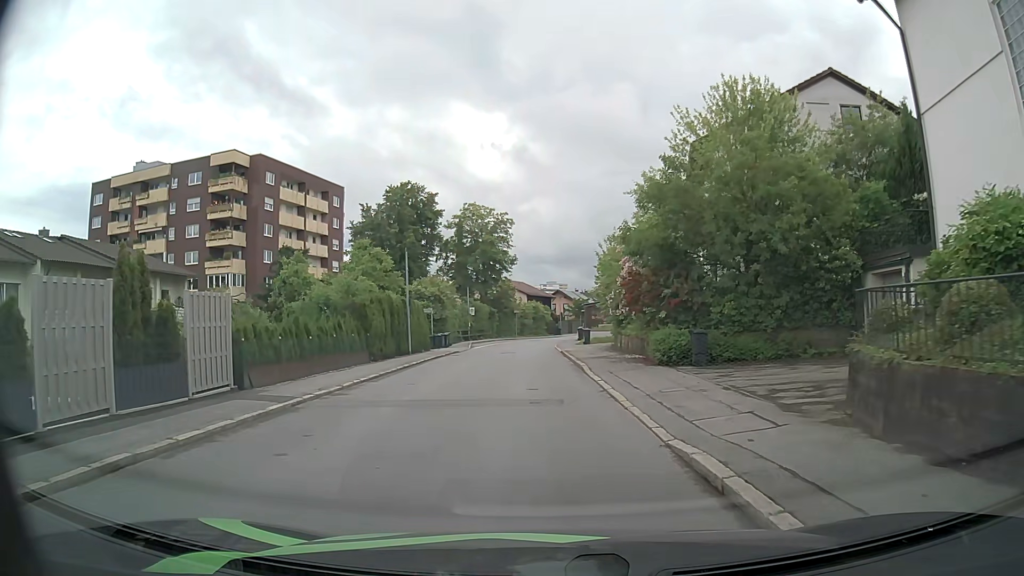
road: residential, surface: asphalt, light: Day
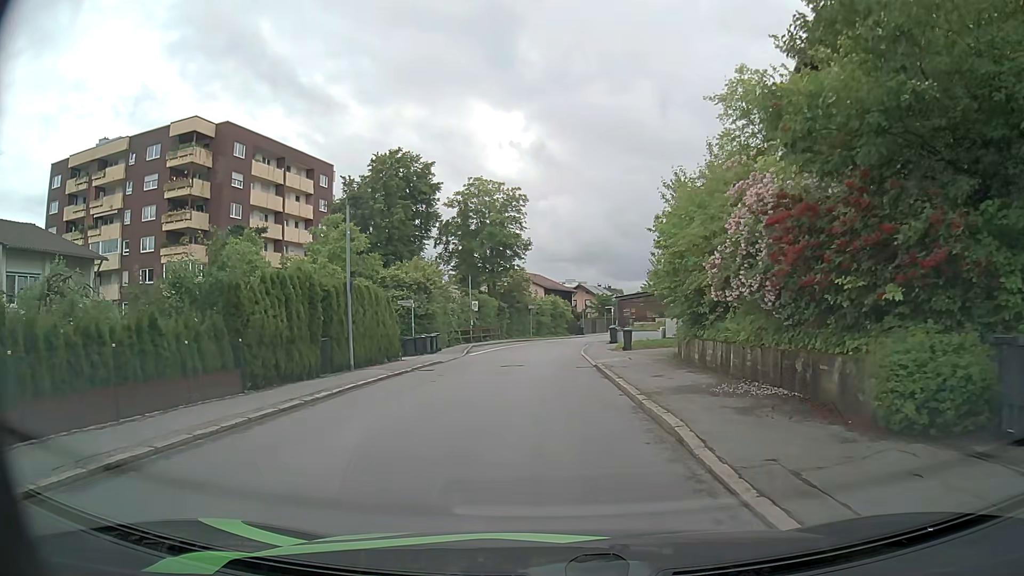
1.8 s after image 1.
(-0.1, +12.2) m; -1°
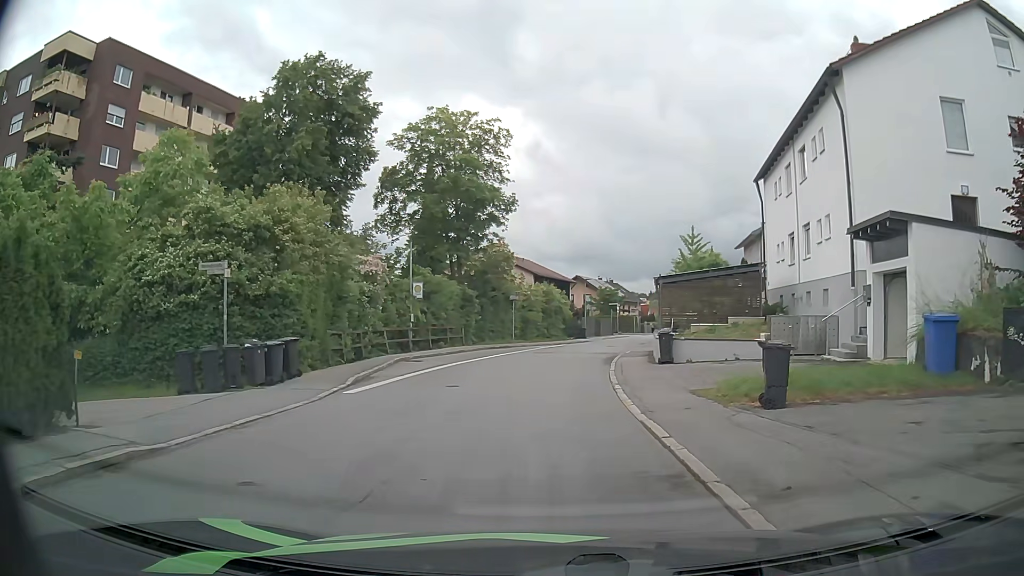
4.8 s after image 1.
(0.0, +19.5) m; +1°
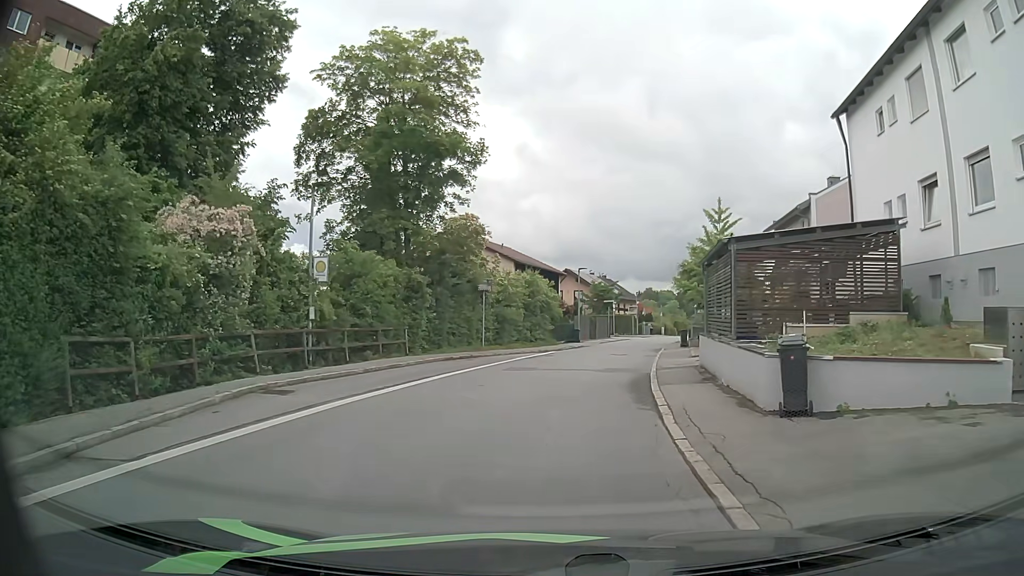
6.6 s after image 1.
(0.0, +11.6) m; 0°
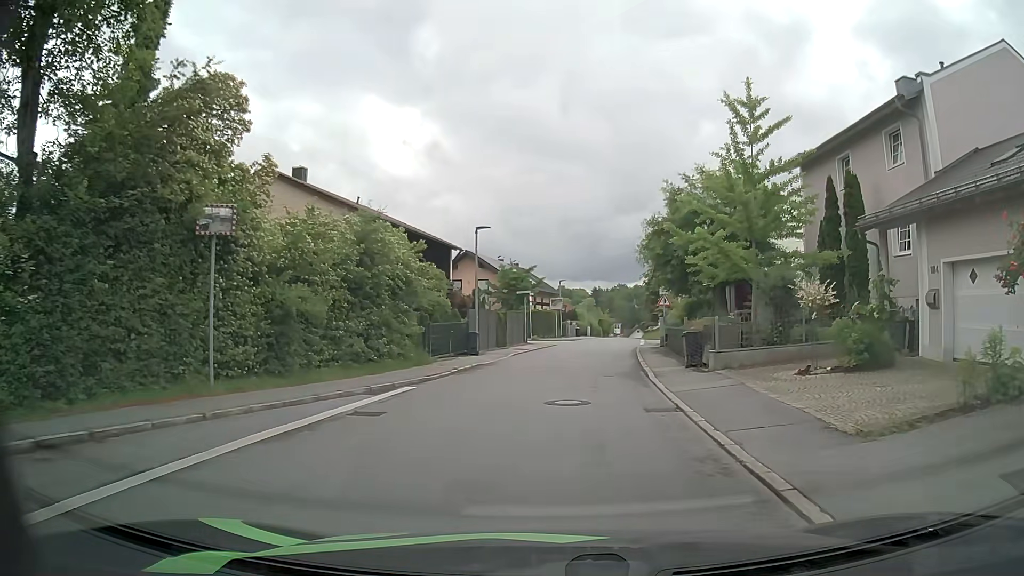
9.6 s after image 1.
(+1.3, +19.6) m; +8°
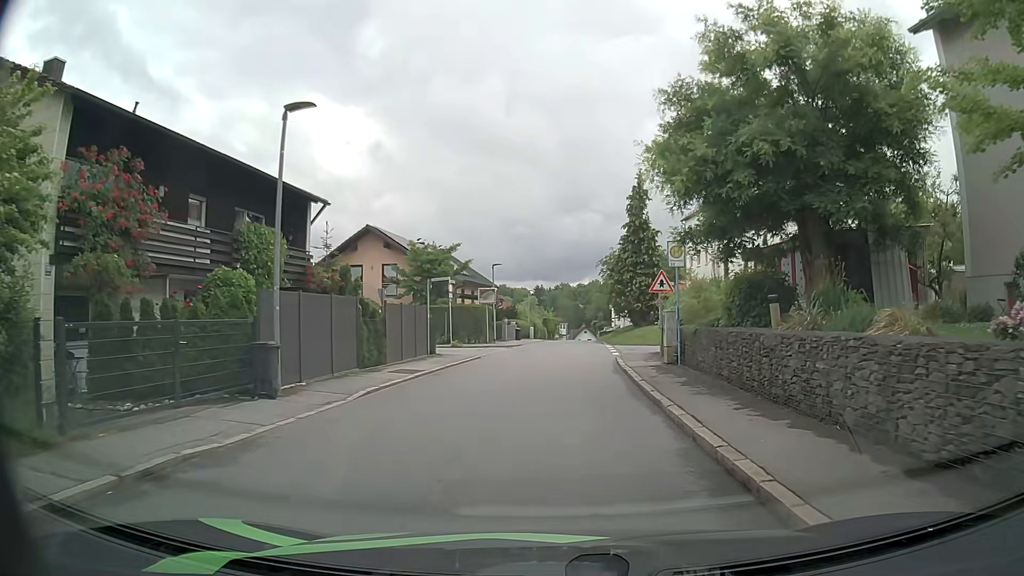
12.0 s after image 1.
(+0.6, +15.7) m; +4°
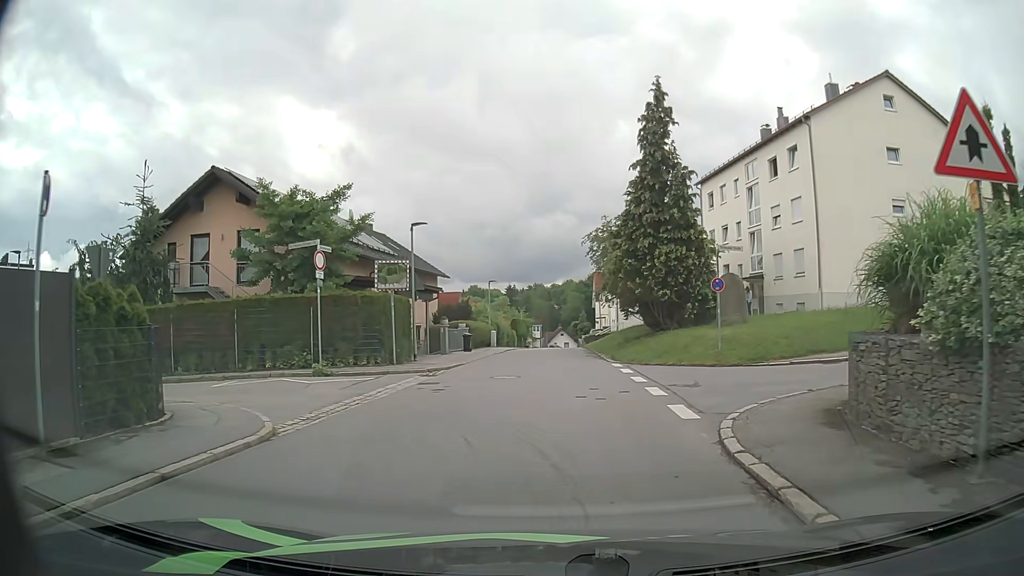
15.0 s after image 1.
(+0.5, +18.6) m; +4°
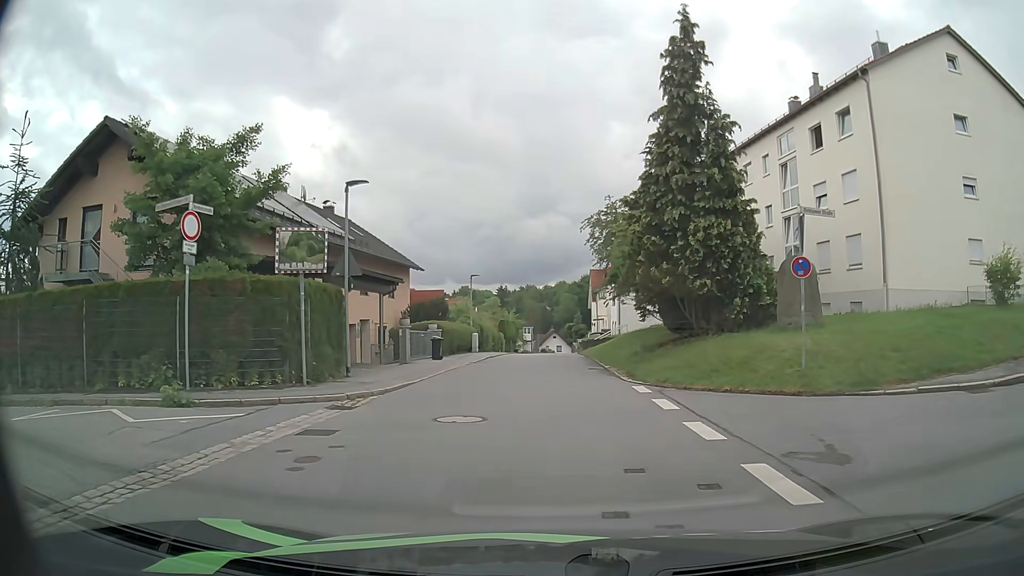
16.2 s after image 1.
(-0.1, +7.5) m; -1°
(0, +10) (0, +20) (0, +30) (0, +40) (0, +50) (0, +60) (+1, +70) (+1, +80) (+1, +90) (+2, +100) m
